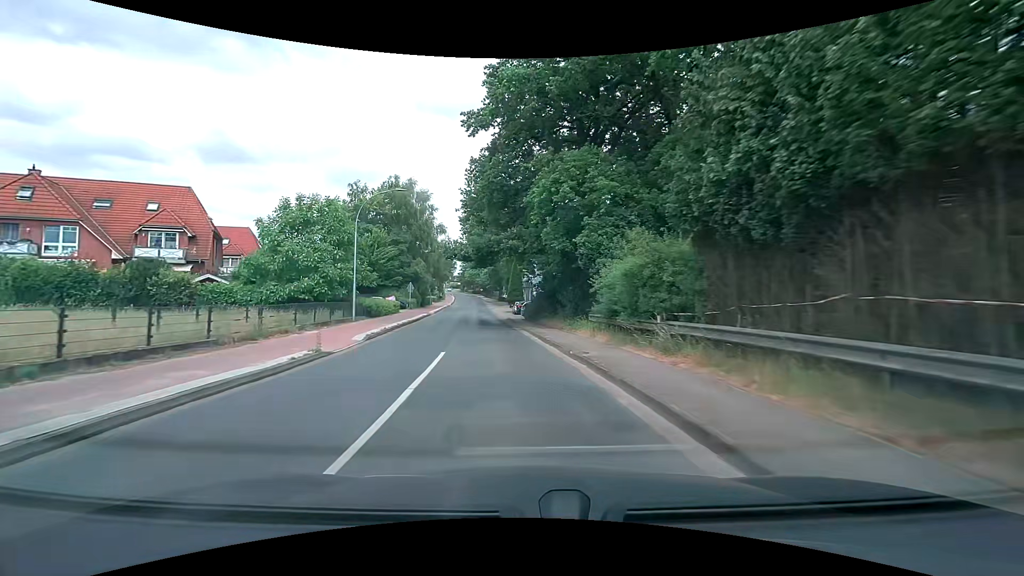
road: tertiary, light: Day
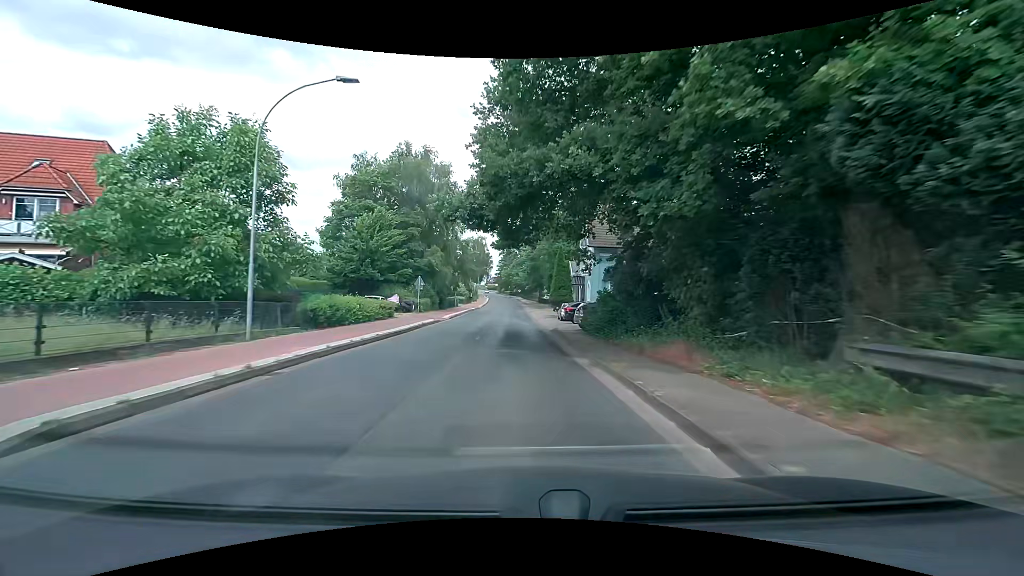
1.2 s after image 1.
(-0.9, +15.3) m; -5°
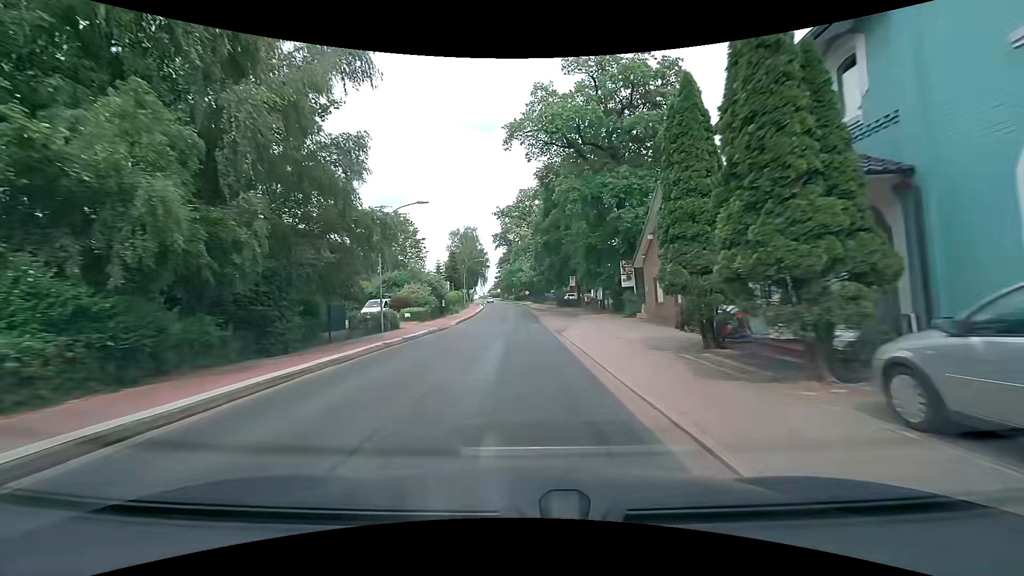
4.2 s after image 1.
(-0.6, +38.0) m; 0°
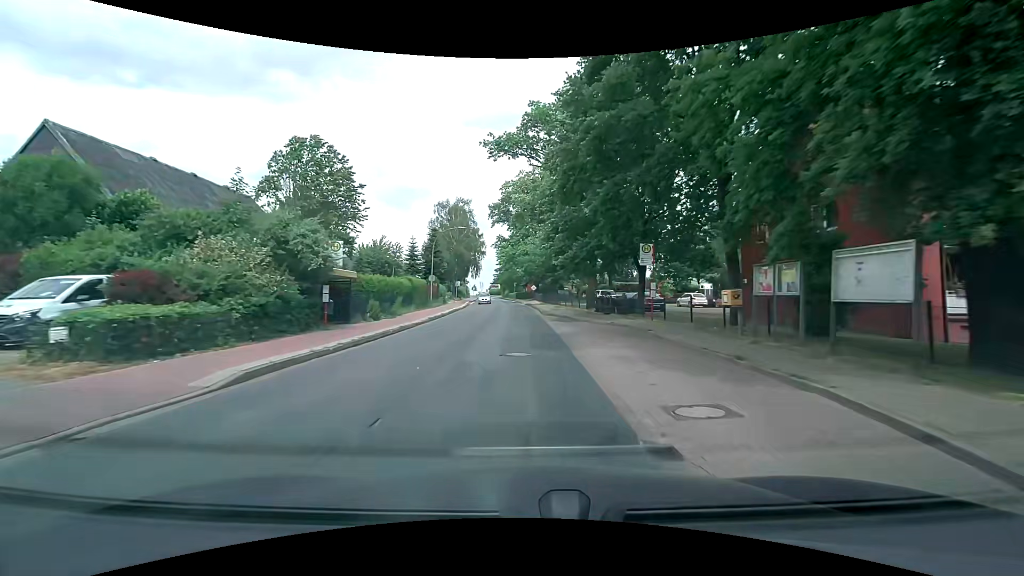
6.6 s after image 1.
(-0.3, +30.2) m; -1°
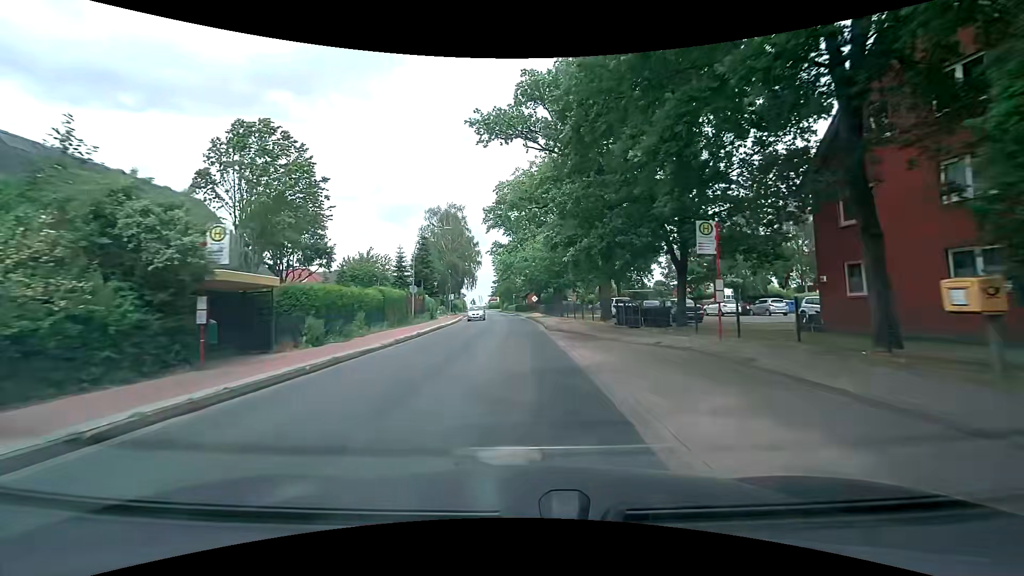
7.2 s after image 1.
(+0.1, +7.6) m; +1°
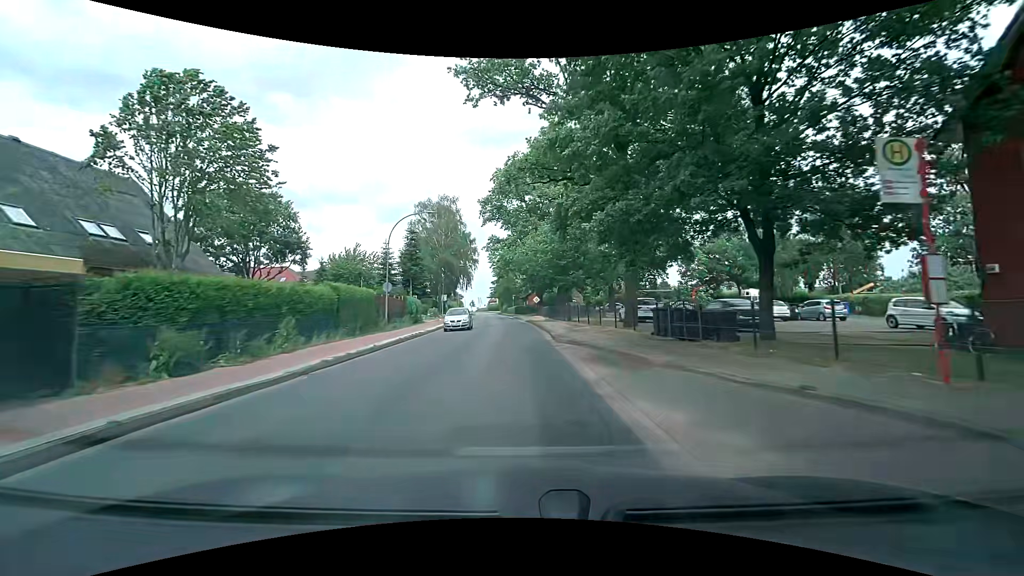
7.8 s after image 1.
(0.0, +7.5) m; -1°
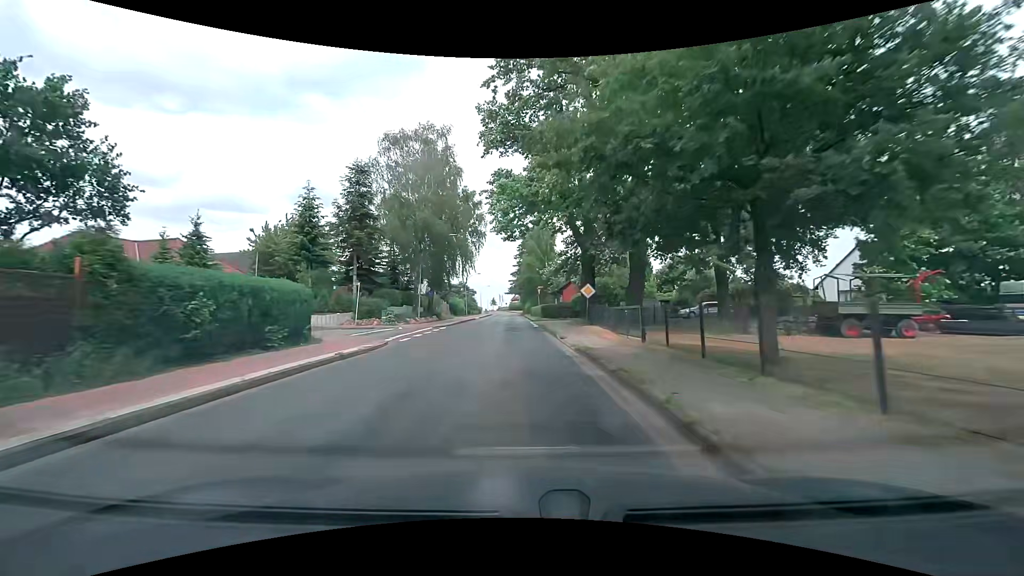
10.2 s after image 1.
(-0.4, +29.8) m; -2°
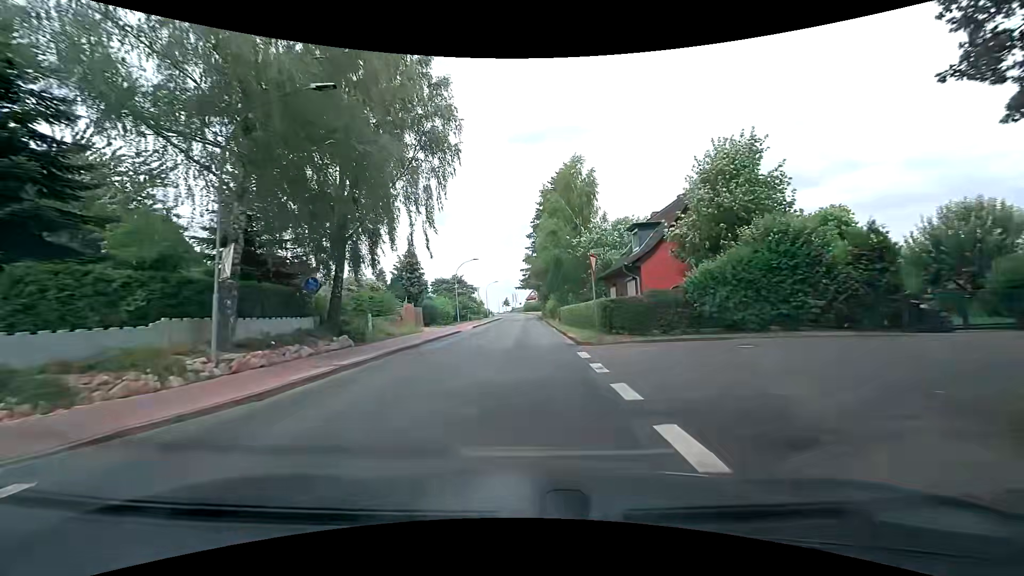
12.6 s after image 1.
(-0.7, +29.8) m; -2°
(0, +10) (0, +20) (0, +30) (0, +40) (0, +50) (0, +60) (0, +70) (0, +80) (0, +90) (0, +100) m
